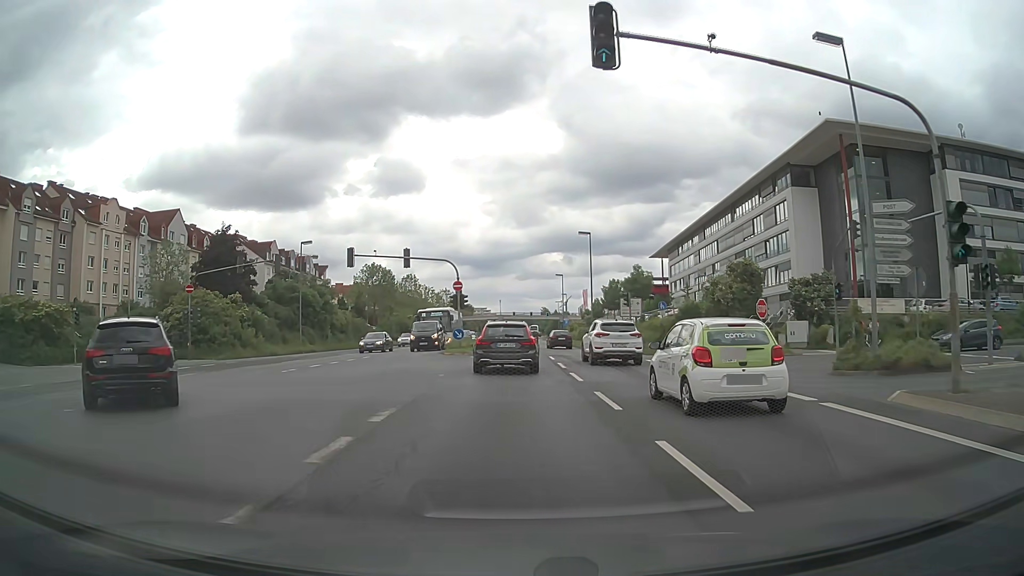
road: primary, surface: asphalt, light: Day
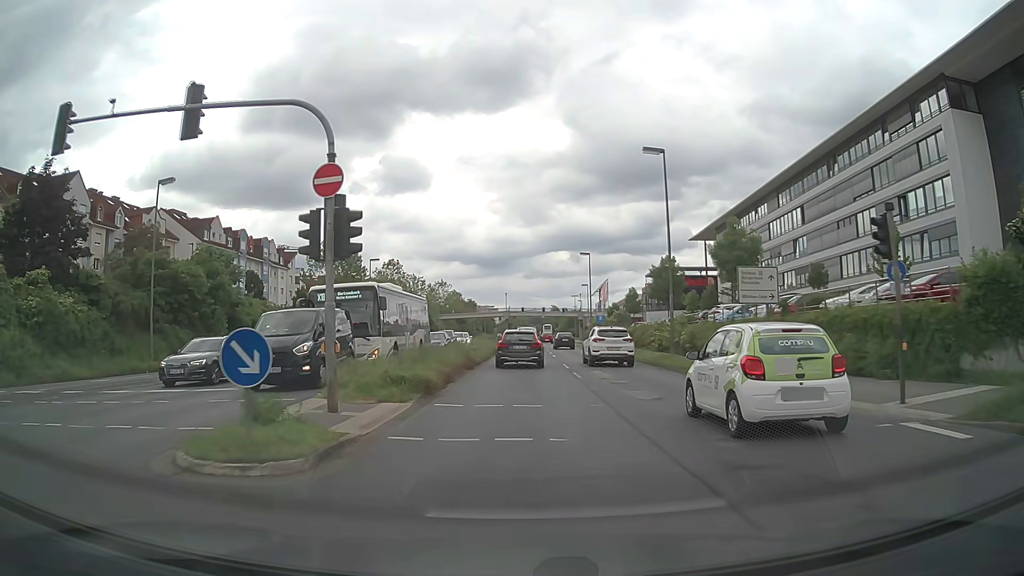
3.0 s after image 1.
(-0.3, +28.7) m; -1°
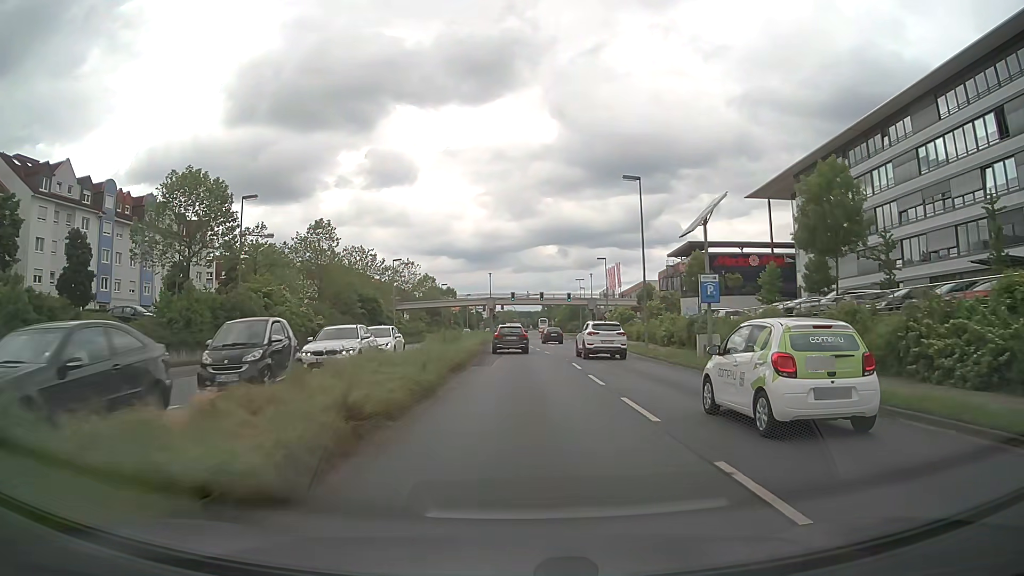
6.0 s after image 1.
(+0.3, +35.9) m; +1°
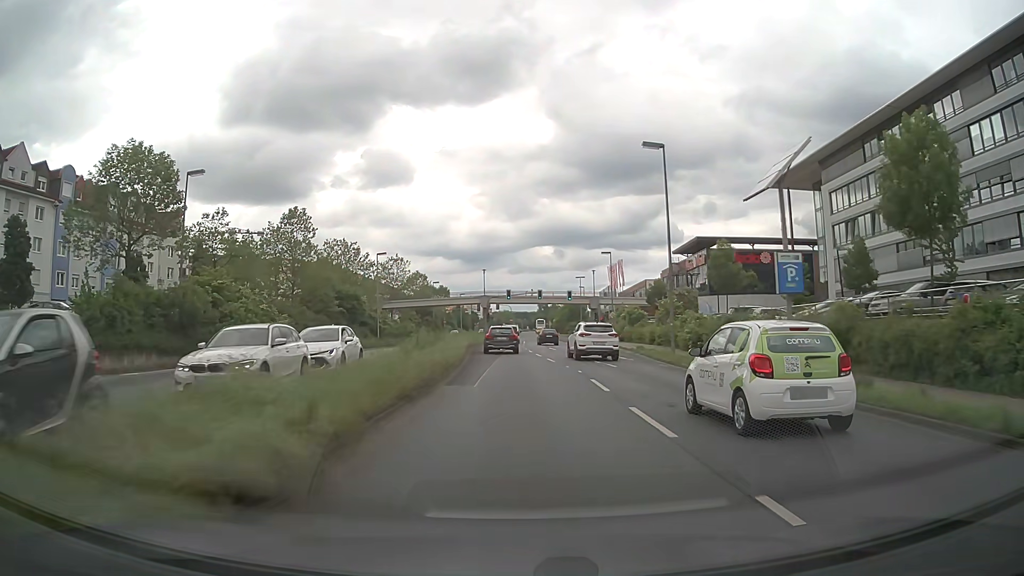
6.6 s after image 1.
(0.0, +7.7) m; 0°
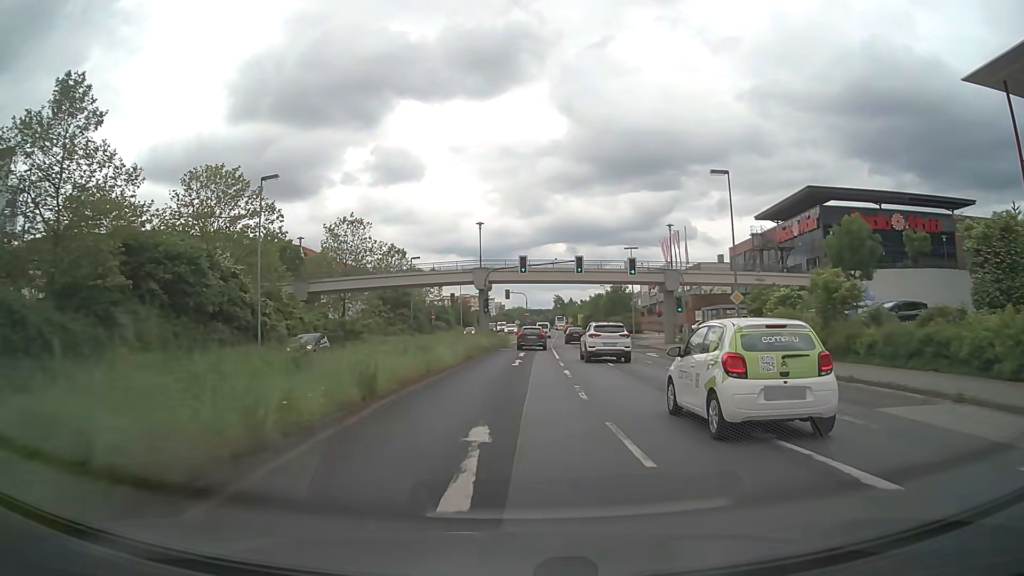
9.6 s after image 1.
(-0.4, +39.2) m; -1°
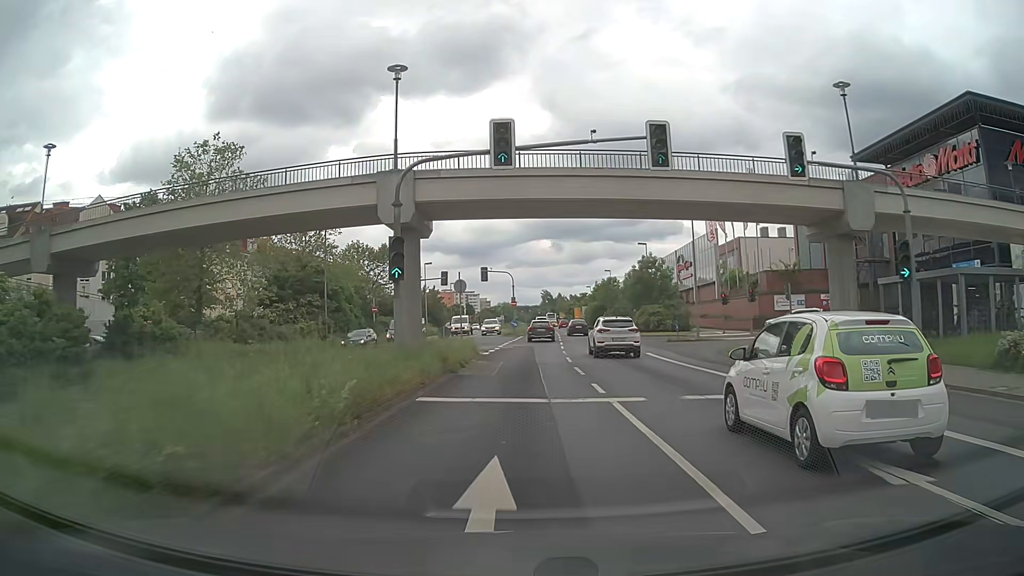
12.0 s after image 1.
(+0.4, +32.0) m; +1°
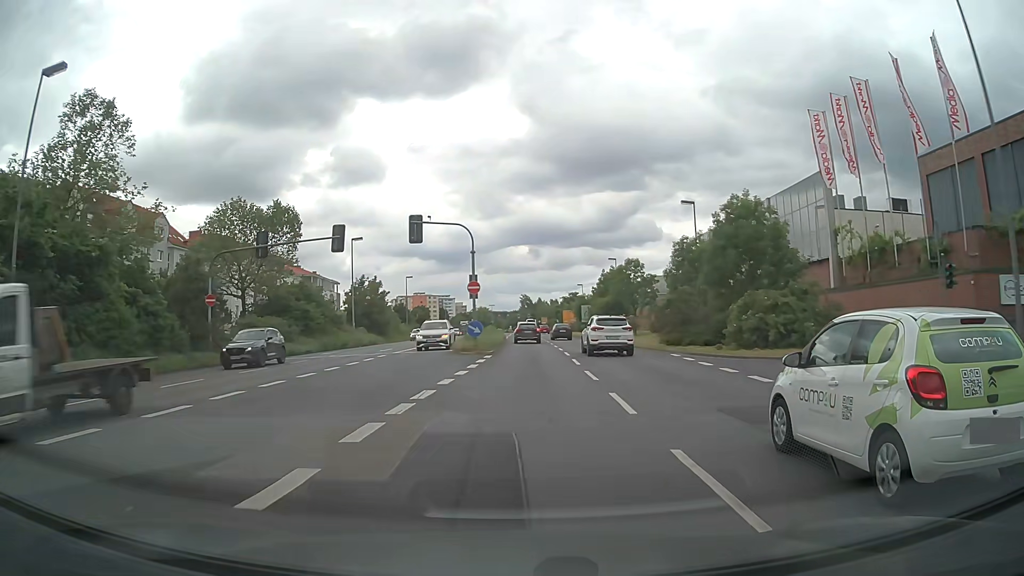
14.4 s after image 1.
(+0.6, +32.2) m; +2°
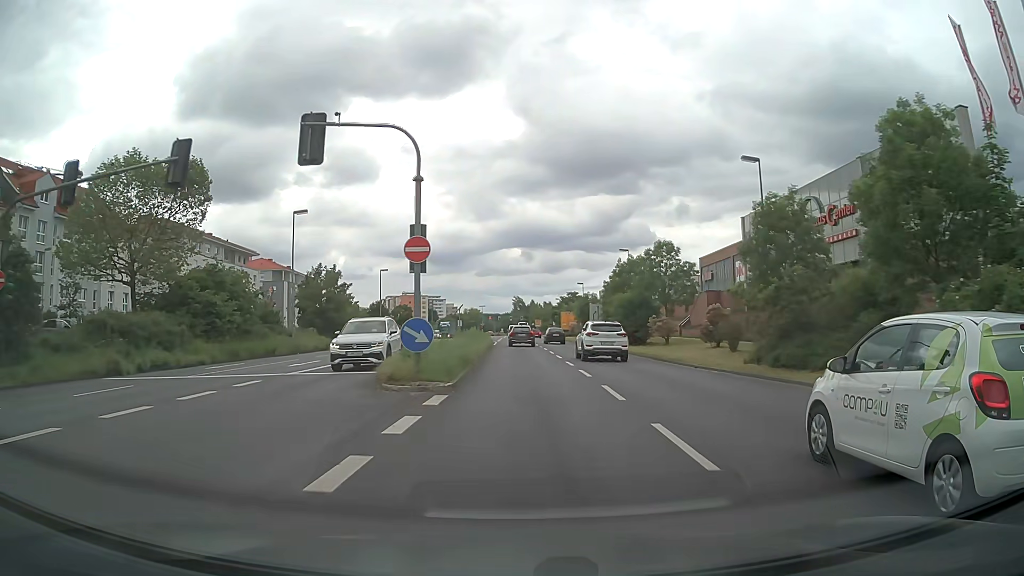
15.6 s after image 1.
(+0.1, +16.0) m; 0°
(0, +10) (0, +20) (0, +30) (0, +40) (0, +50) (0, +60) (0, +70) (-1, +80) (-1, +90) (-2, +100) m
